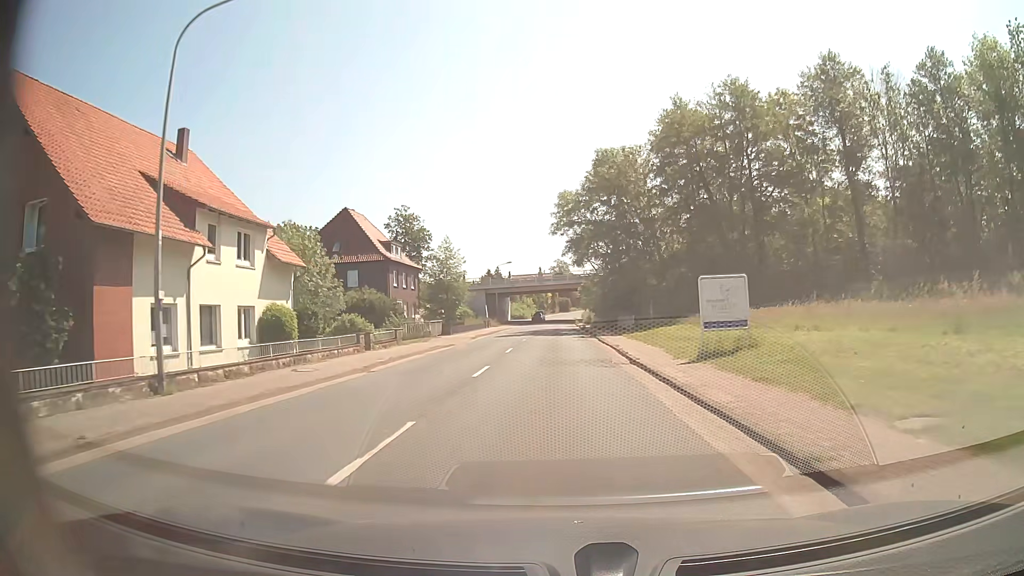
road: secondary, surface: asphalt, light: Day
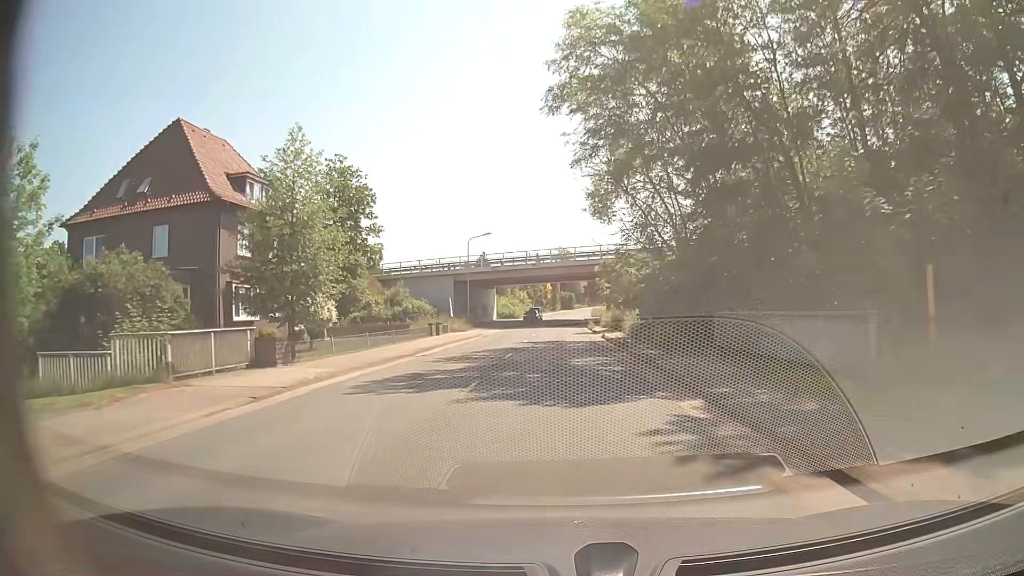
(-0.2, +32.2) m; 0°
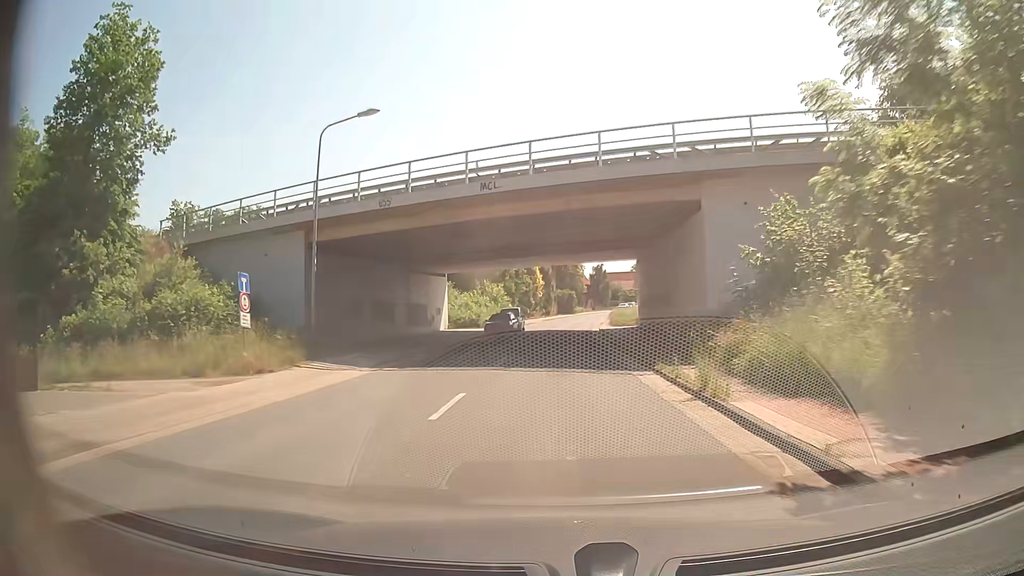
(+0.1, +40.3) m; +1°
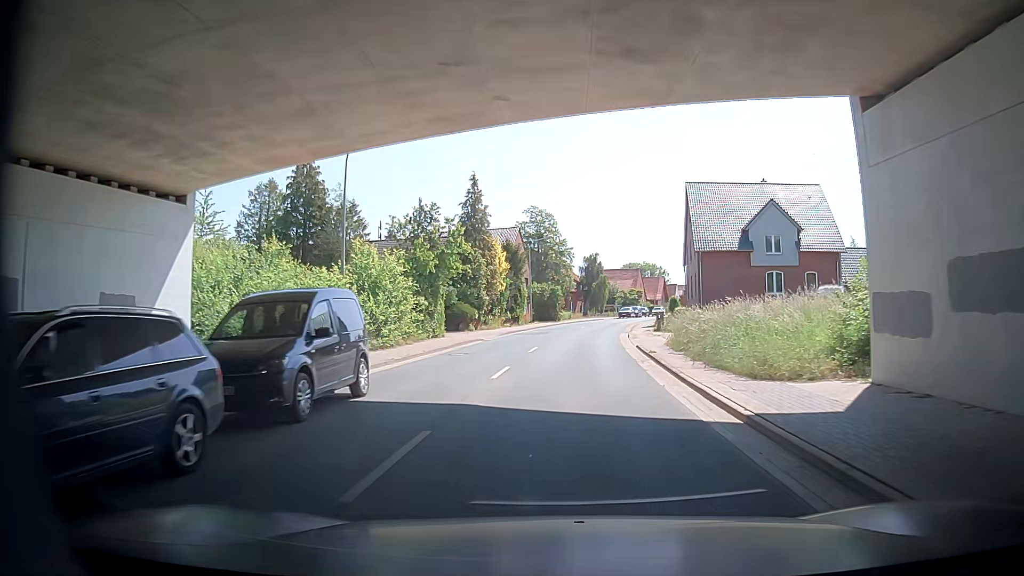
(-0.4, +40.1) m; -2°
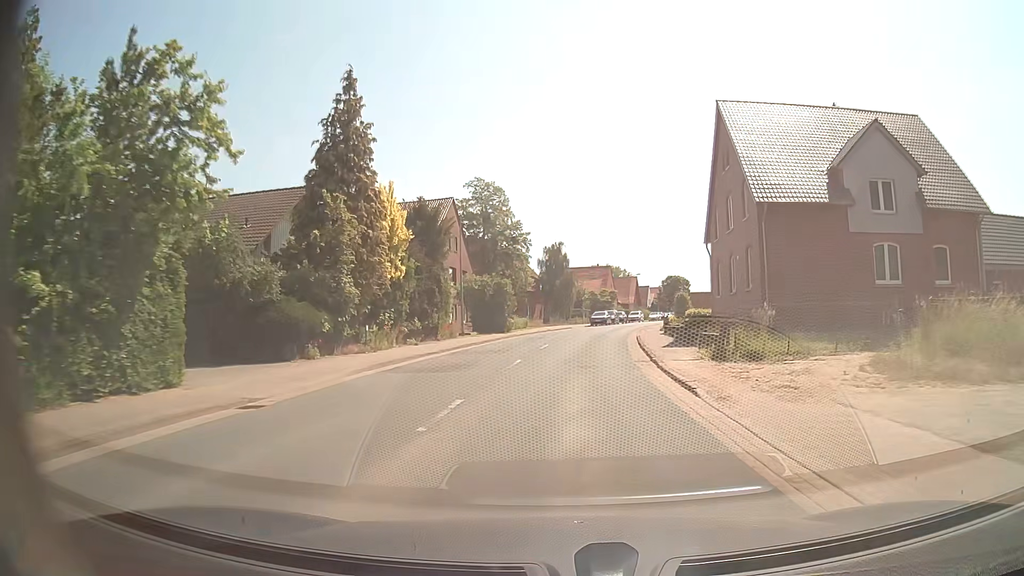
(+1.0, +24.0) m; +7°
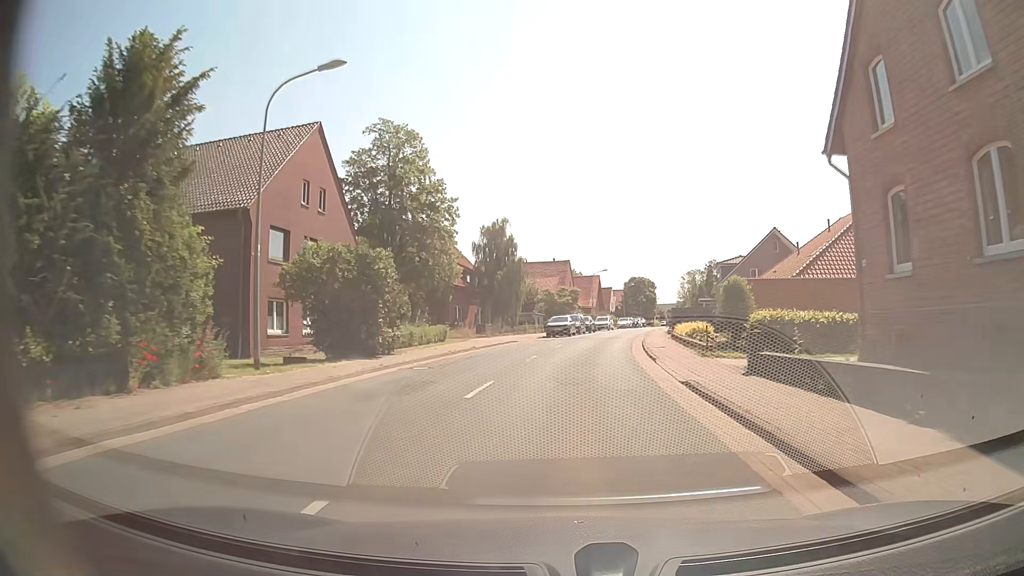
(+0.8, +23.9) m; +4°
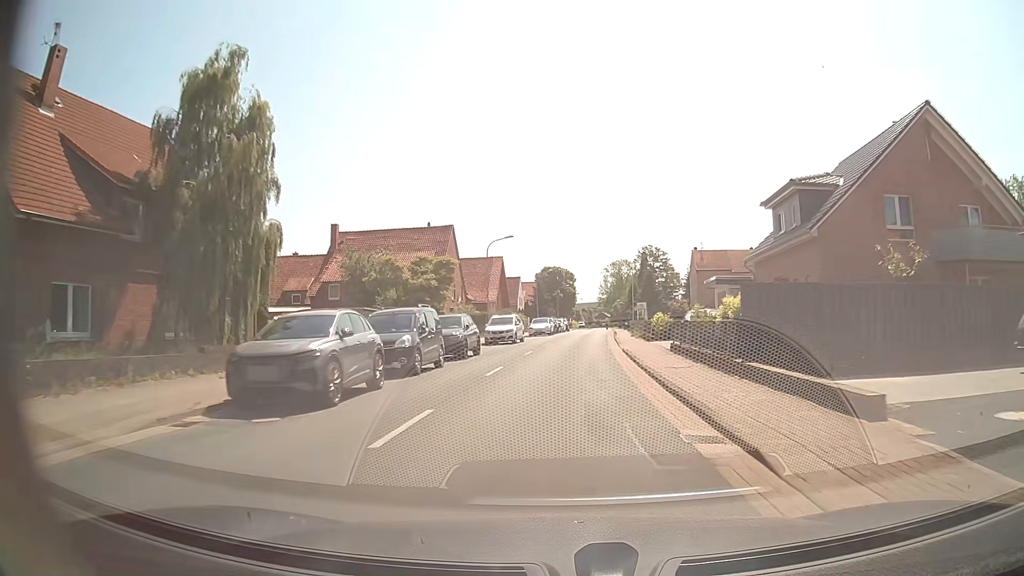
(+2.8, +39.8) m; +8°
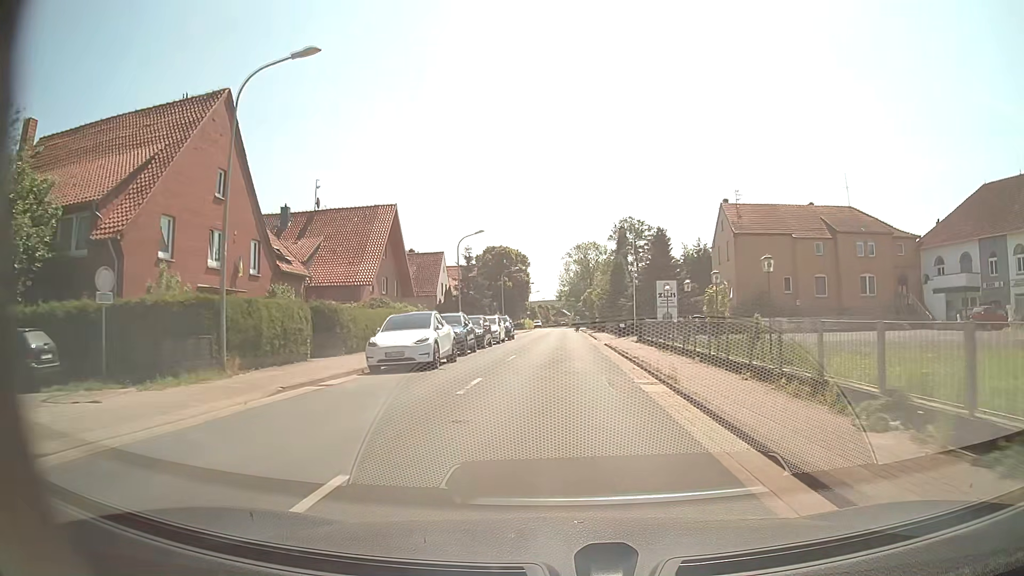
(+1.5, +40.4) m; +4°
(0, +10) (0, +20) (0, +30) (0, +40) (0, +50) (+1, +60) (0, +70) (0, +80) (-1, +90) (-1, +100) m
